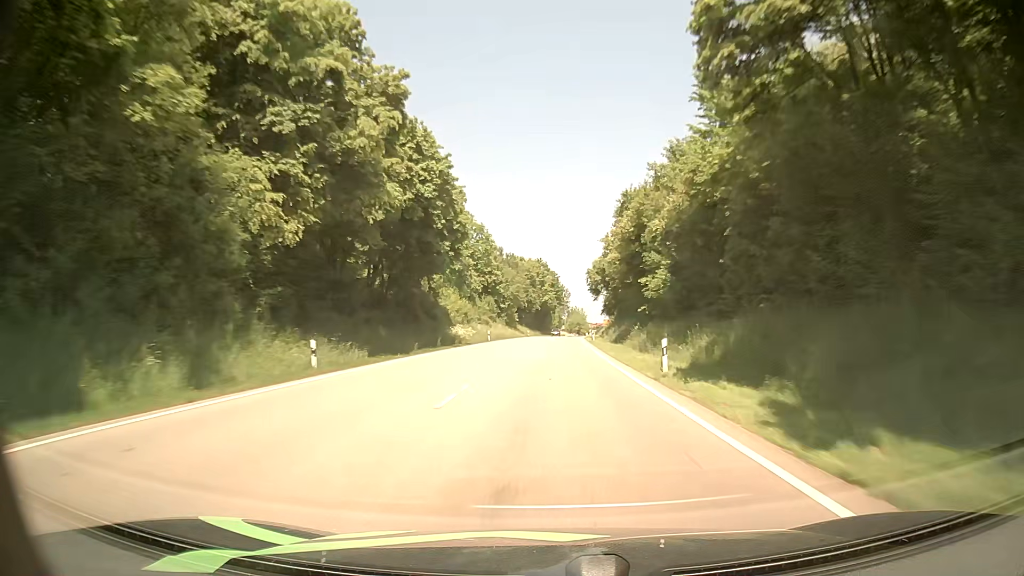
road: primary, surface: asphalt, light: Day
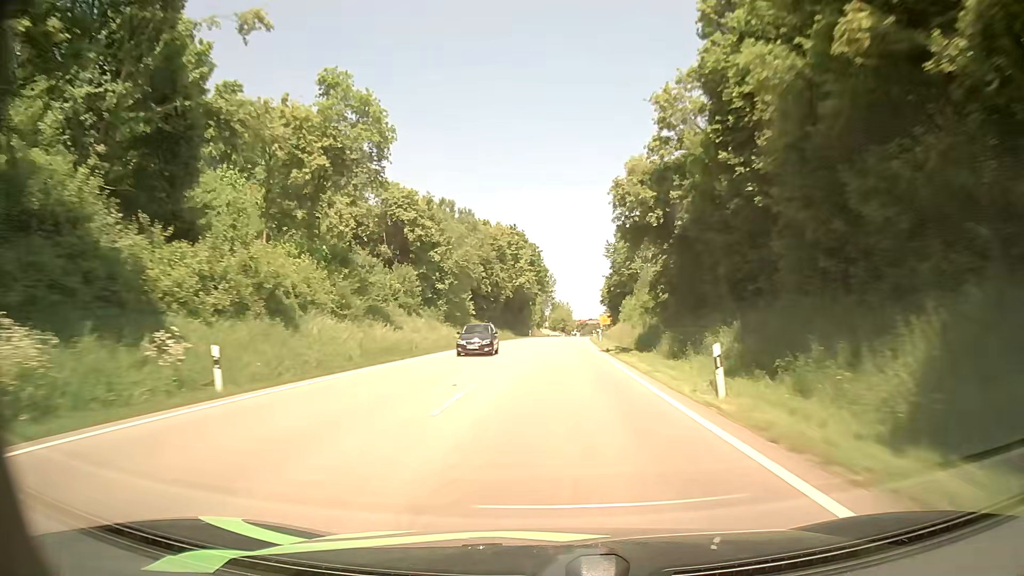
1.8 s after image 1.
(+1.1, +51.5) m; +2°
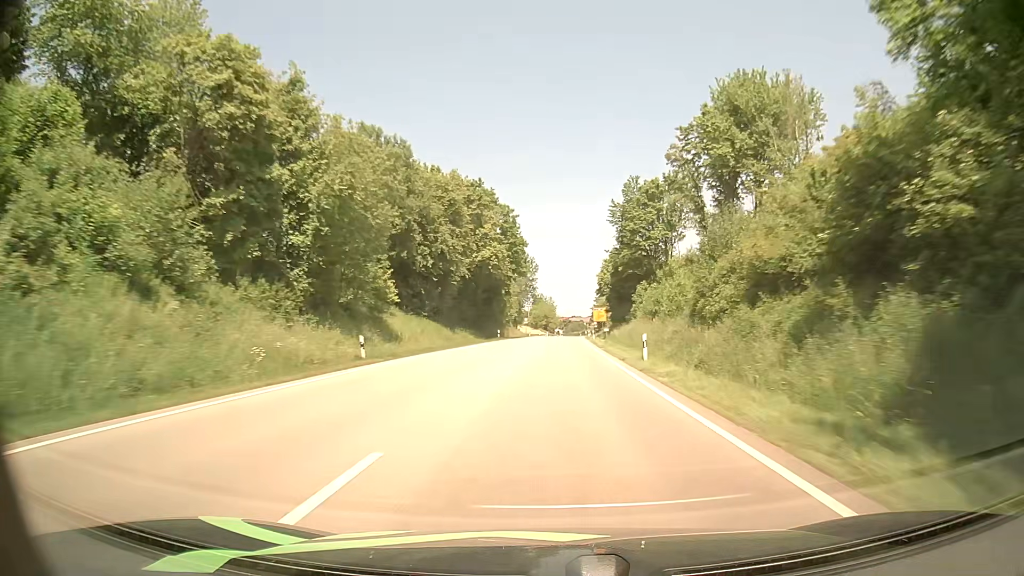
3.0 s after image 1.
(+0.5, +34.2) m; +2°
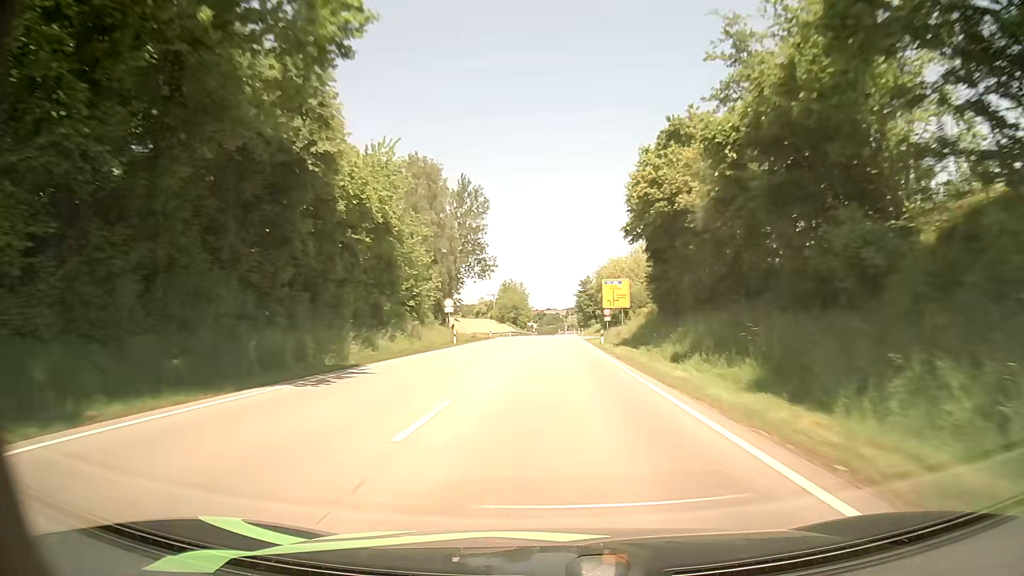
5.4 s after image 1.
(+1.2, +66.8) m; +2°
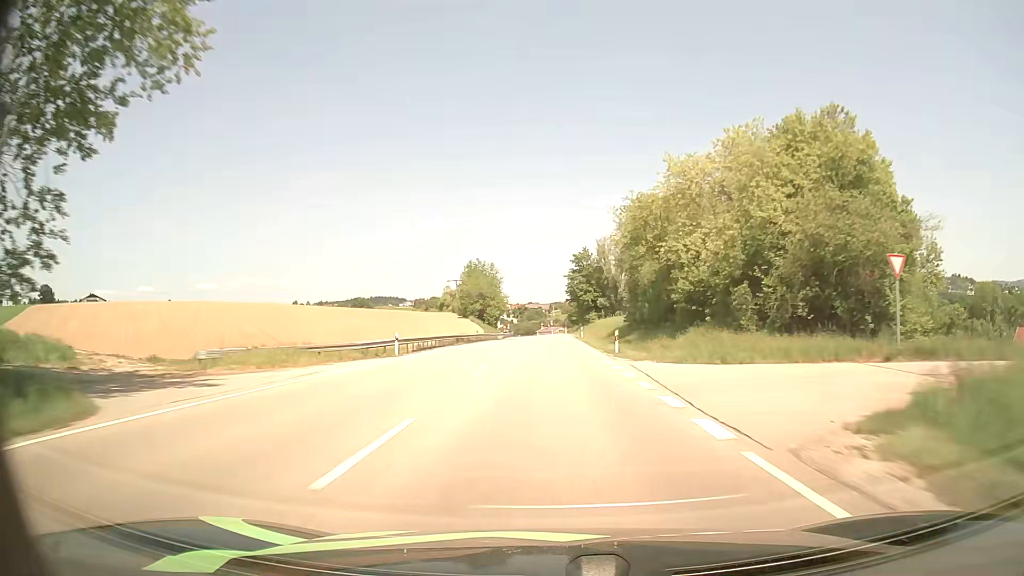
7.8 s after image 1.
(+0.7, +62.4) m; +1°
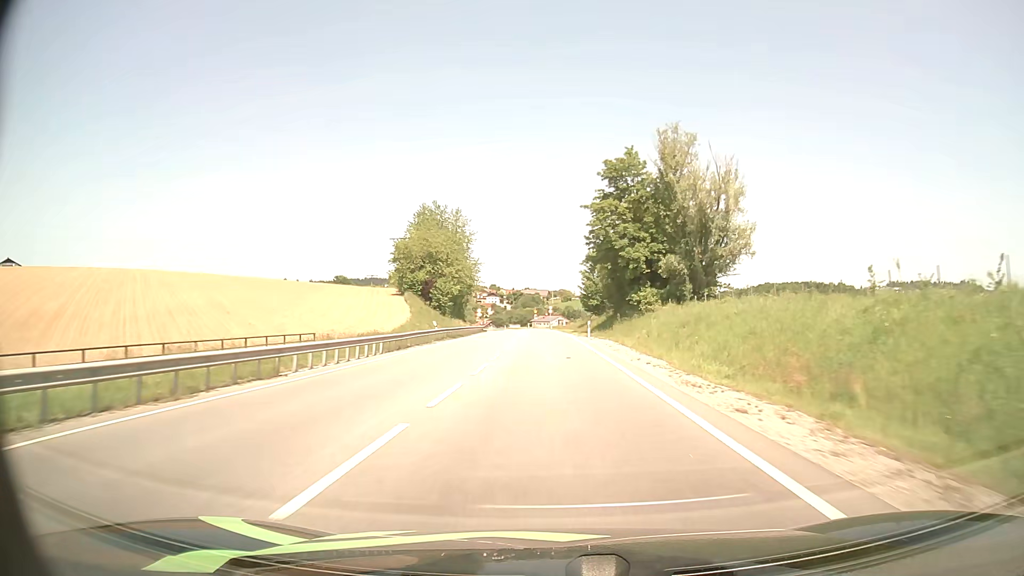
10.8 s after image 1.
(0.0, +72.5) m; 0°
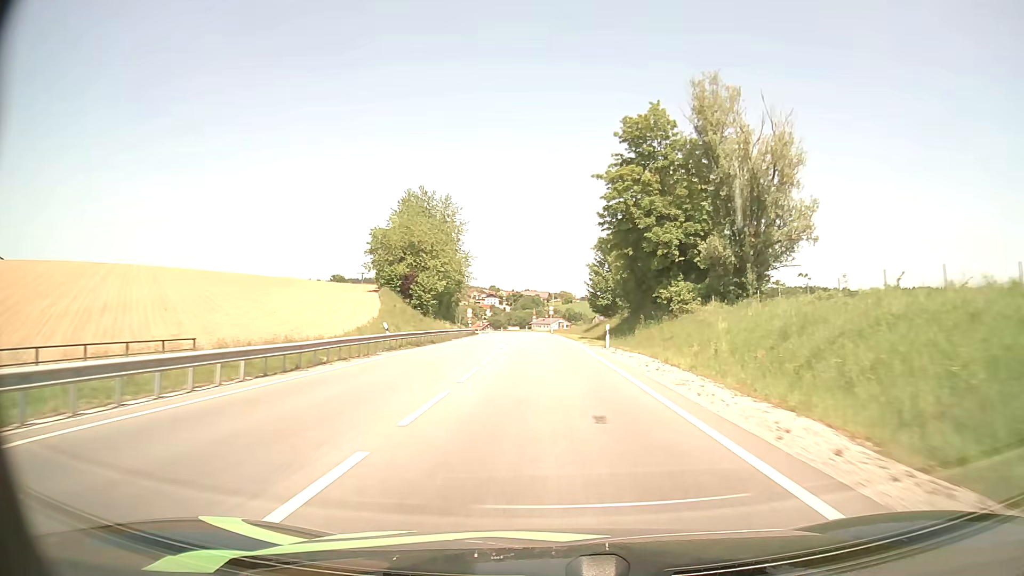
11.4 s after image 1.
(0.0, +13.9) m; 0°
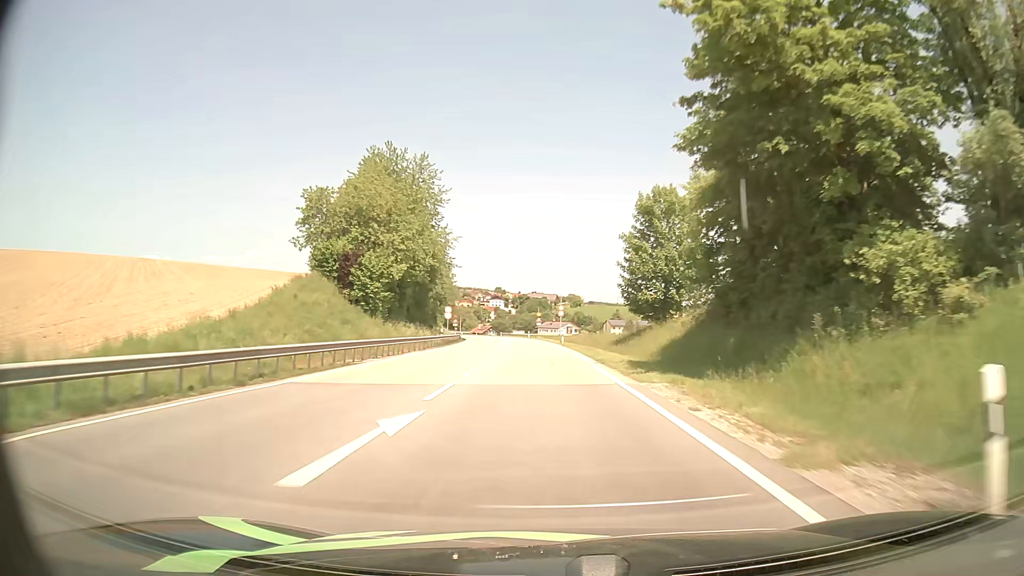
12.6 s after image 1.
(-0.1, +27.1) m; 0°
(0, +10) (0, +20) (0, +30) (-1, +40) (-1, +50) (-2, +60) (-2, +70) (-3, +80) (-4, +90) (-5, +100) m
